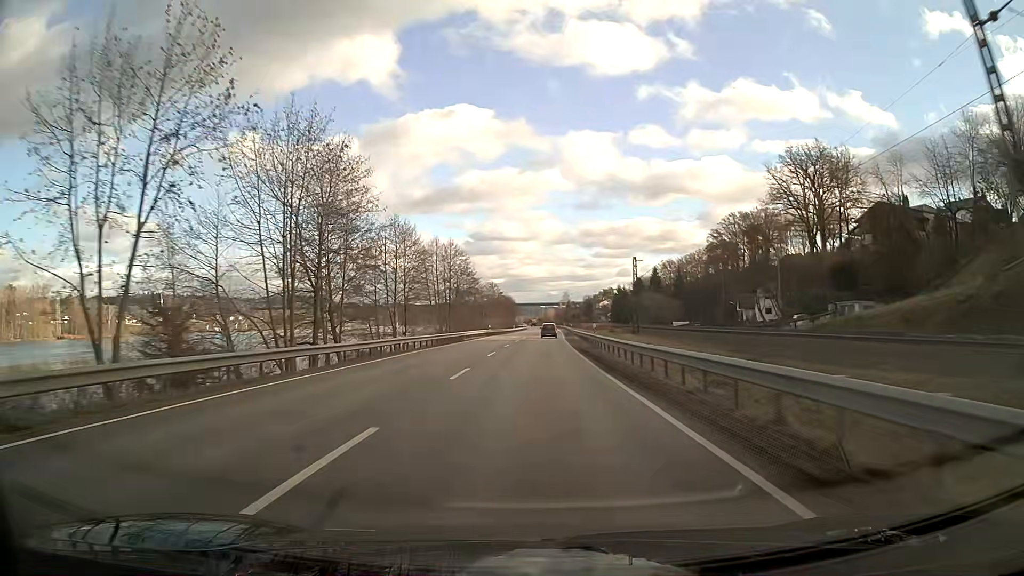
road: primary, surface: asphalt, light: Day
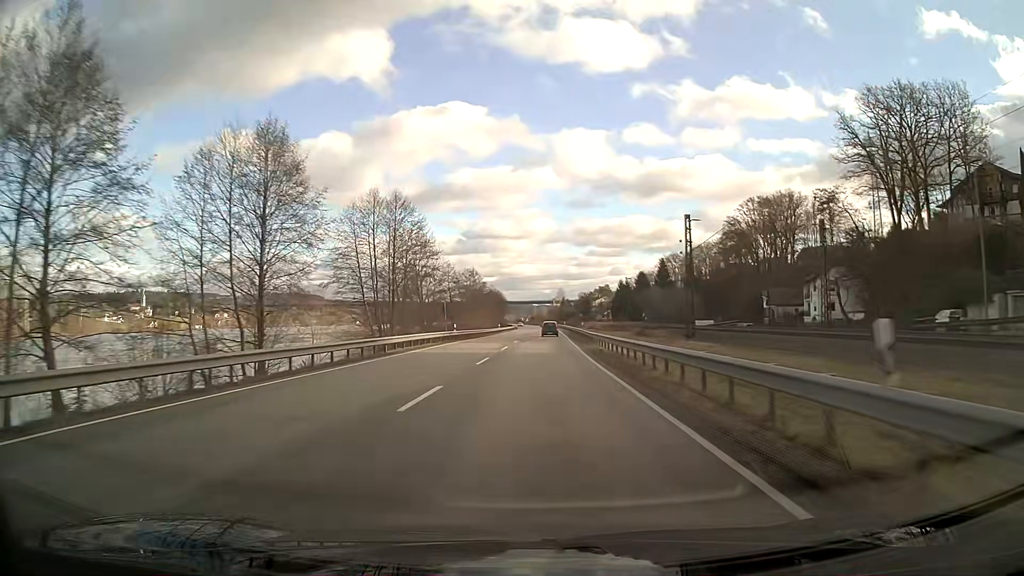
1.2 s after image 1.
(+0.2, +30.1) m; +1°
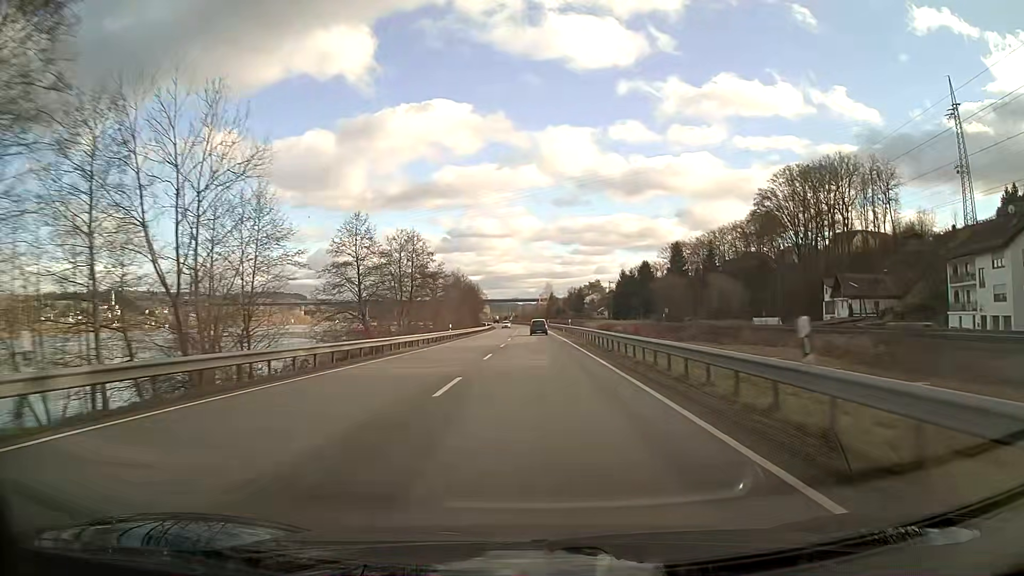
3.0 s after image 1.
(+0.5, +45.9) m; +1°
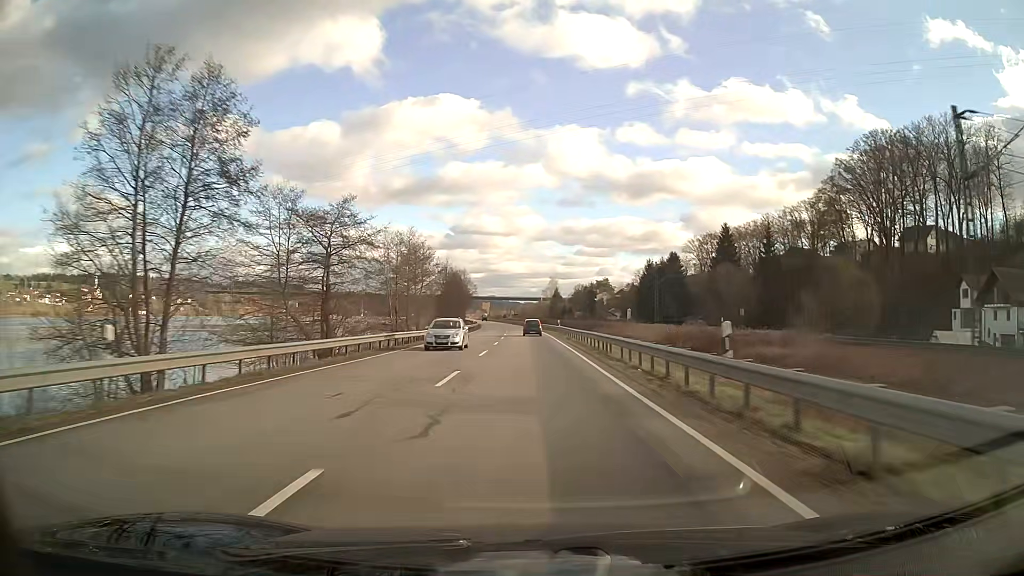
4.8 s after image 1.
(-0.1, +45.9) m; 0°
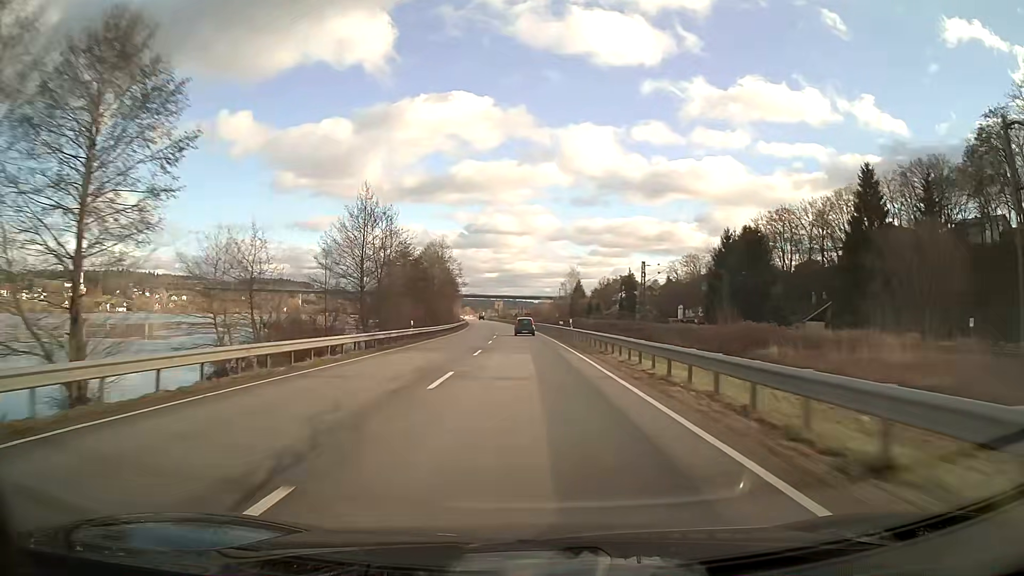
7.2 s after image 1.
(-0.6, +60.4) m; -1°
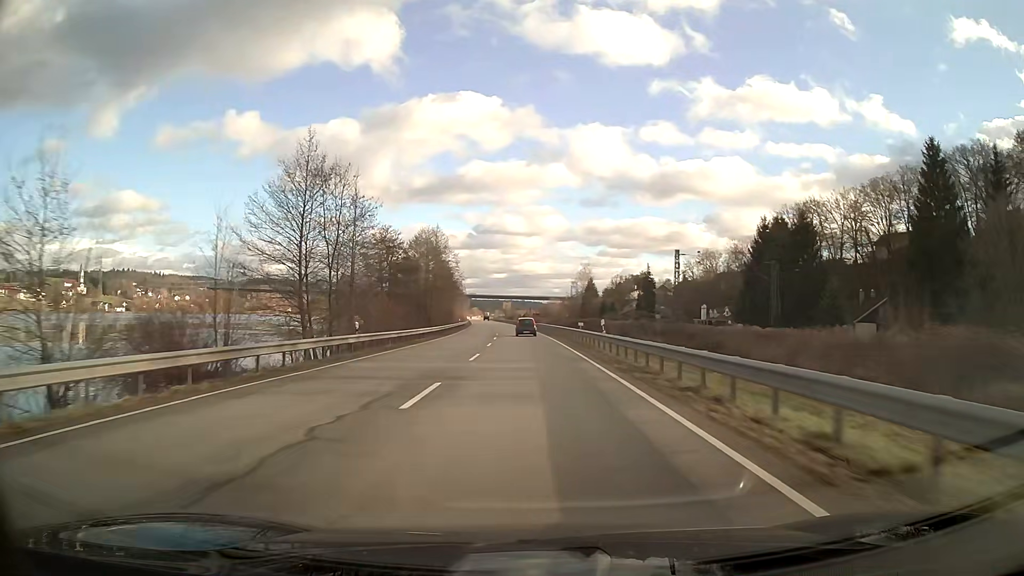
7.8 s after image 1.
(-0.1, +15.0) m; -1°
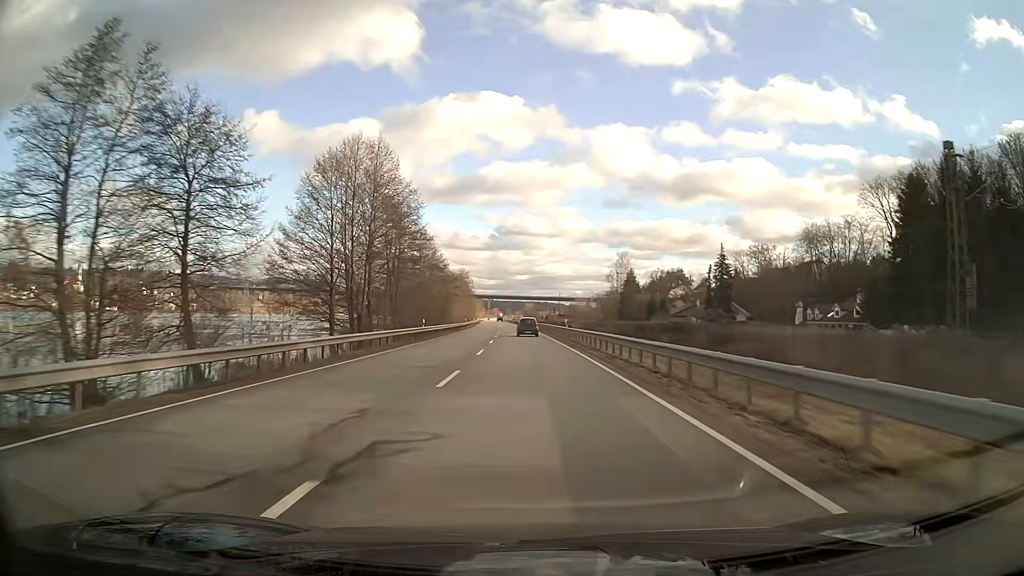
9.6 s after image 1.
(-0.7, +44.6) m; -2°
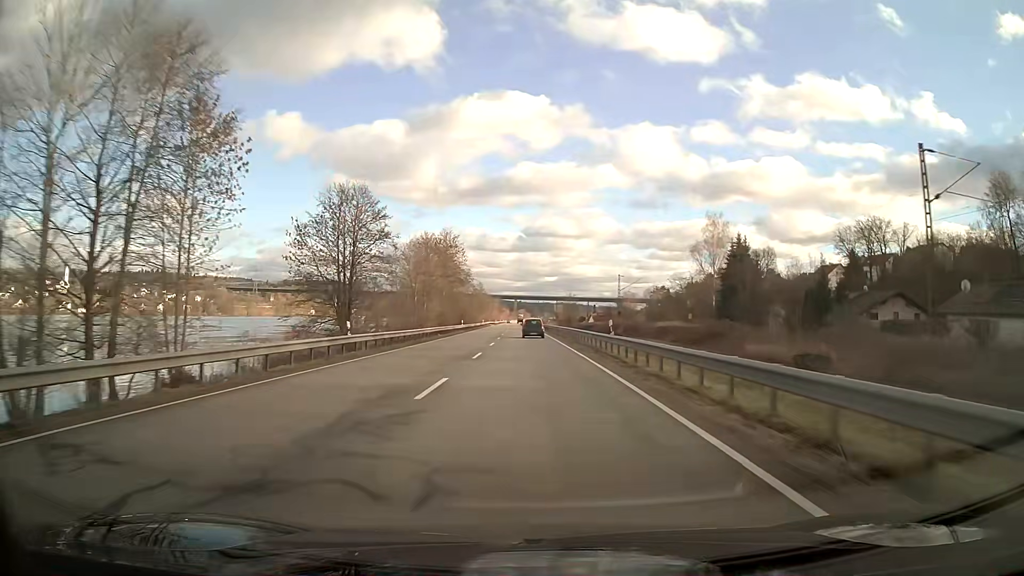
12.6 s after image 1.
(-1.7, +73.8) m; -2°
(0, +10) (0, +20) (0, +30) (0, +40) (-1, +50) (-1, +60) (-1, +70) (-1, +80) (-1, +90) (-2, +100) m
